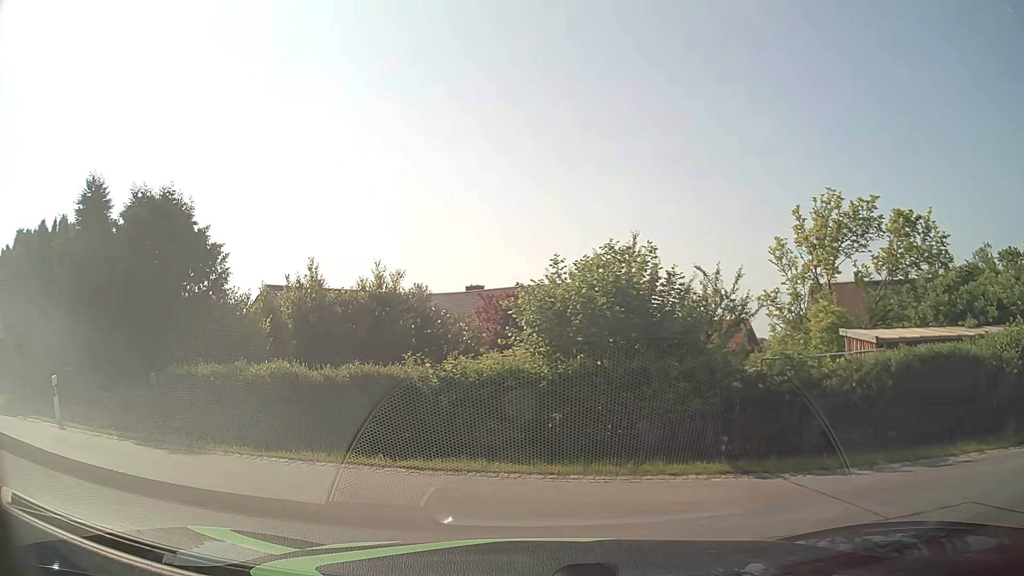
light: Day
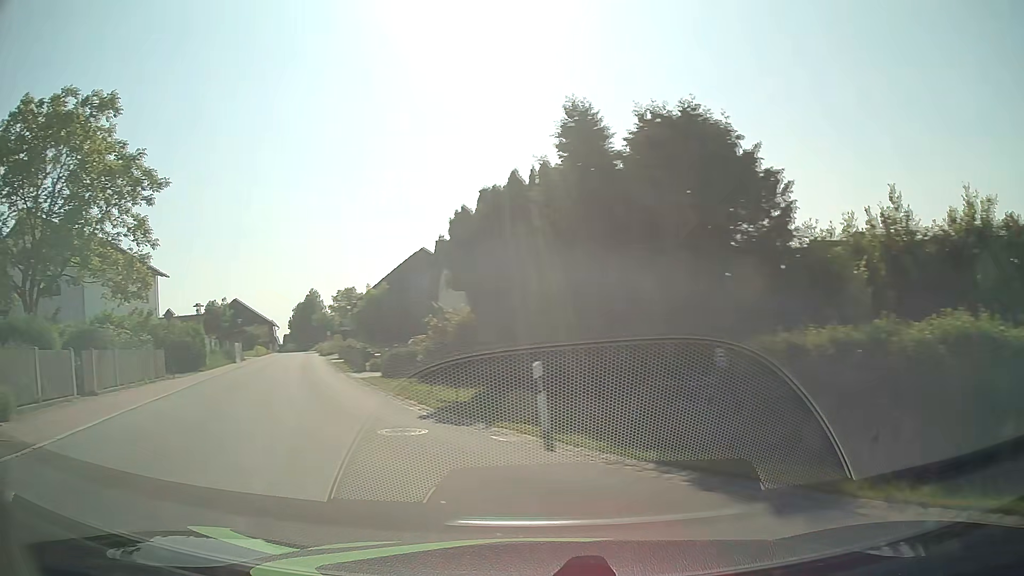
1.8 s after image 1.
(-2.4, +5.7) m; -46°
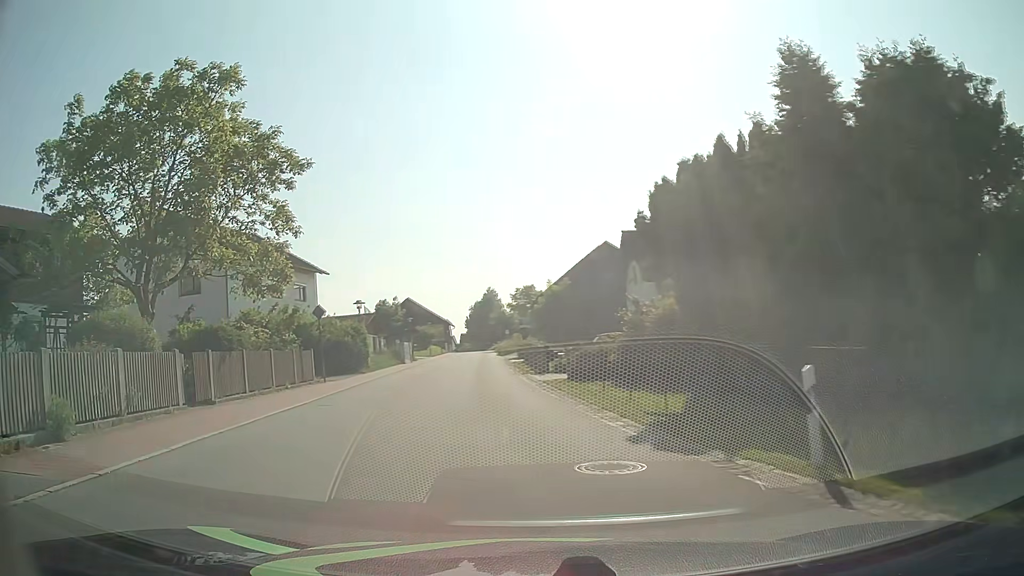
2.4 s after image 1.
(-0.5, +3.4) m; -15°
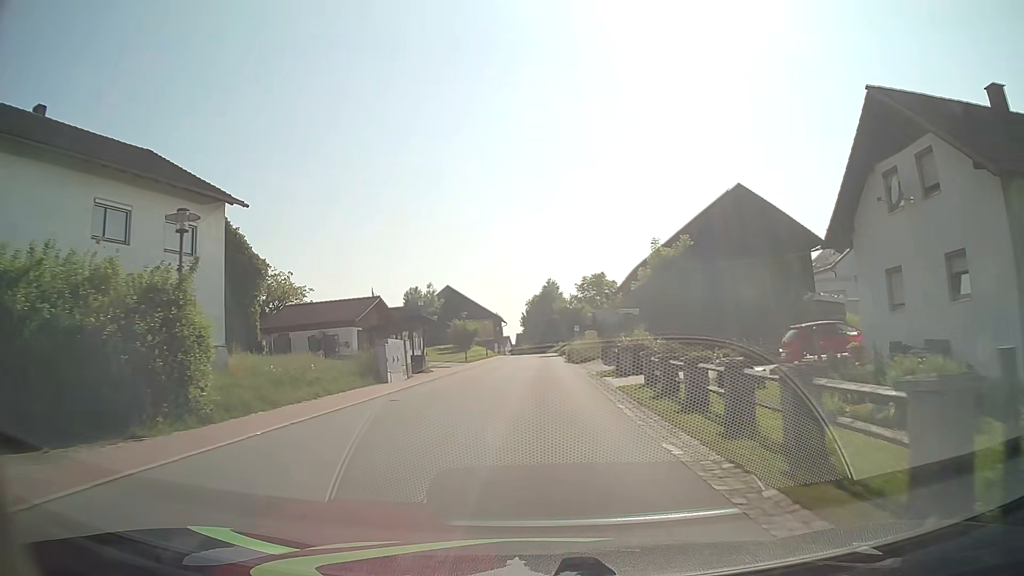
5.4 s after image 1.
(-2.4, +25.8) m; -6°
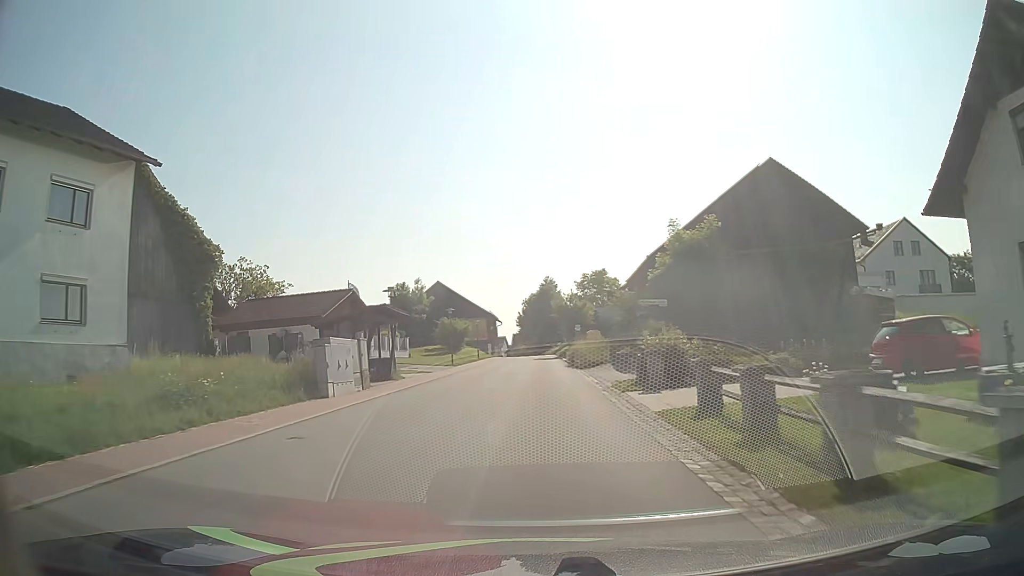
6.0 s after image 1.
(0.0, +6.8) m; +1°
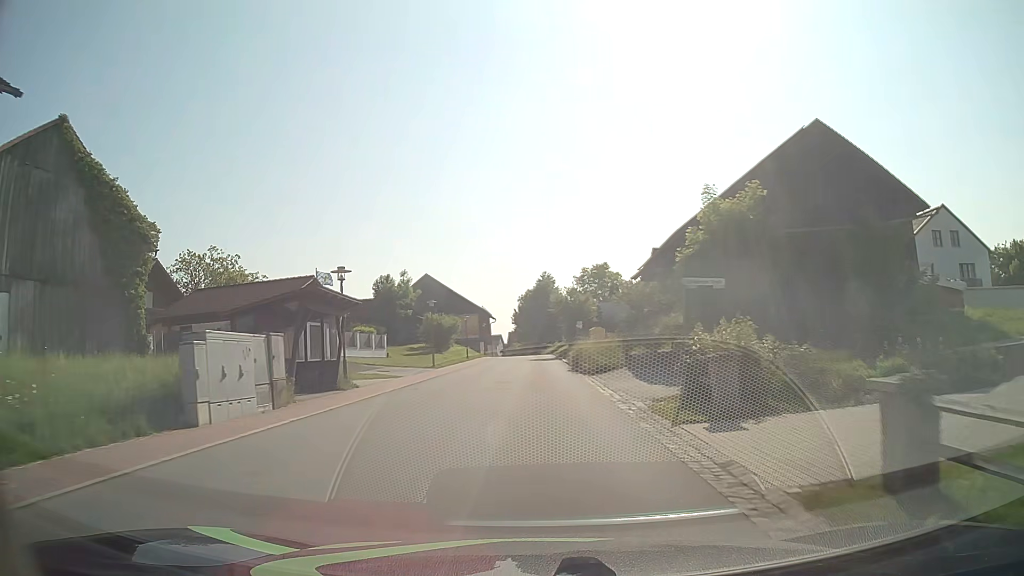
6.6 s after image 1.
(0.0, +7.1) m; 0°
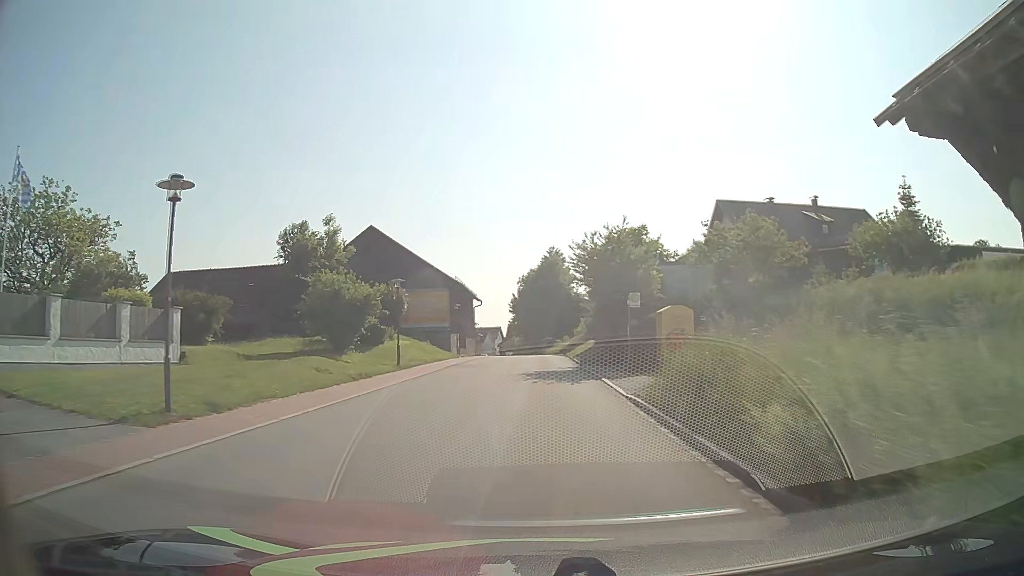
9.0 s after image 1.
(-0.3, +29.4) m; -1°
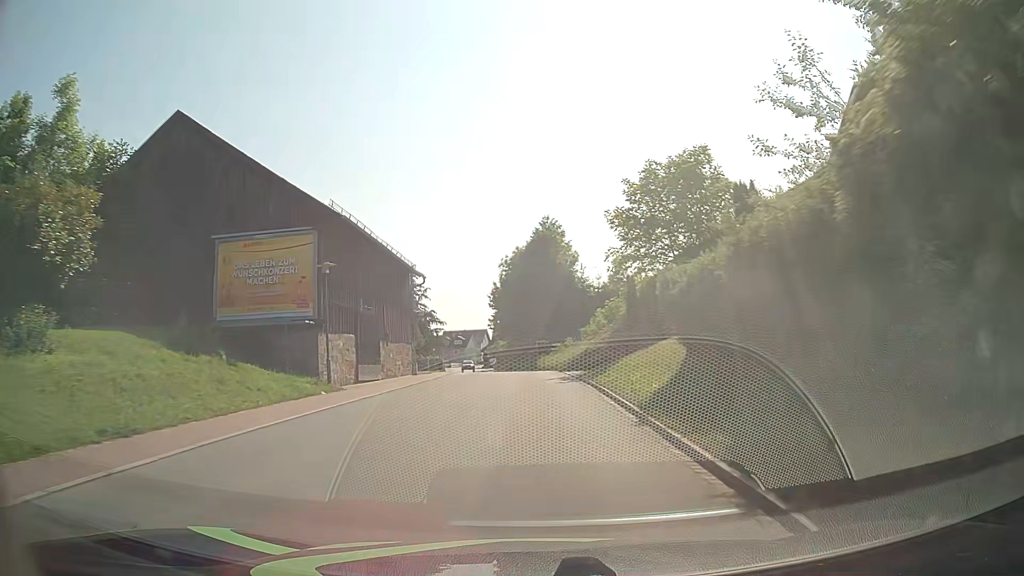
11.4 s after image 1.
(+0.2, +29.1) m; +1°
(0, +10) (0, +20) (-1, +30) (-1, +40) (-2, +50) (-3, +60) (-4, +70) (-6, +80) (-7, +90) (-9, +99) m
